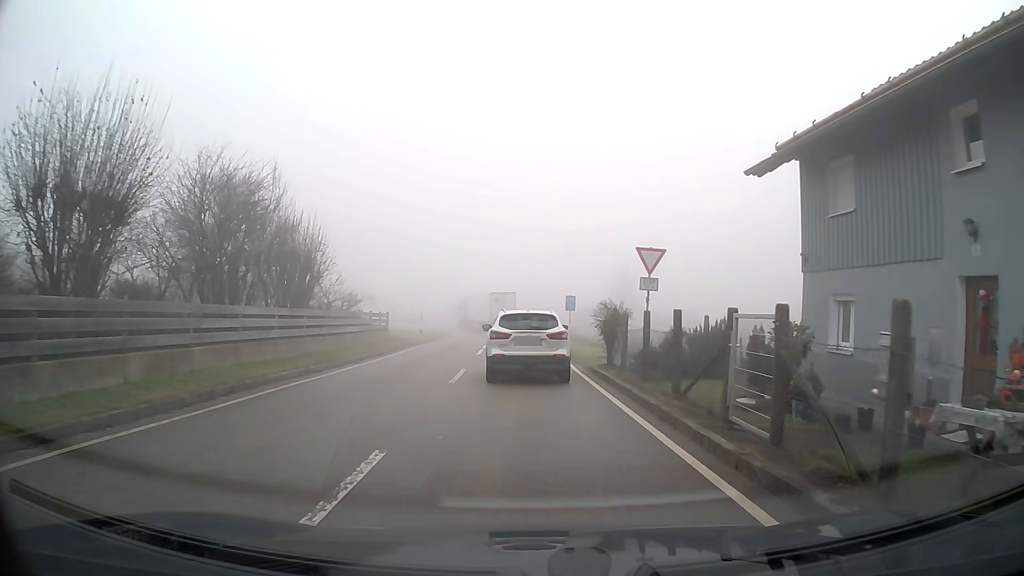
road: tertiary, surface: asphalt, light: Day
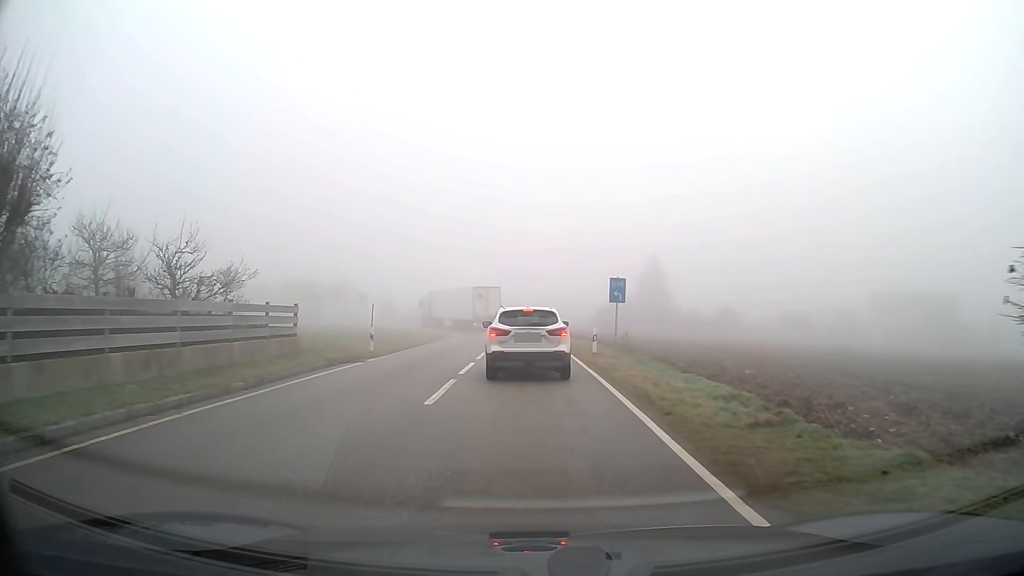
(-0.1, +15.9) m; -1°
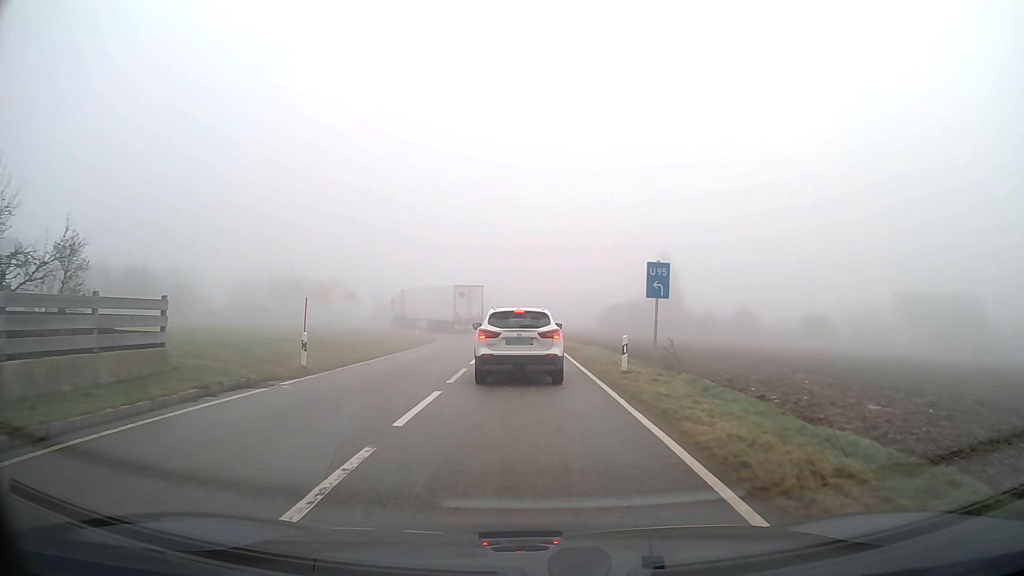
(0.0, +7.6) m; 0°
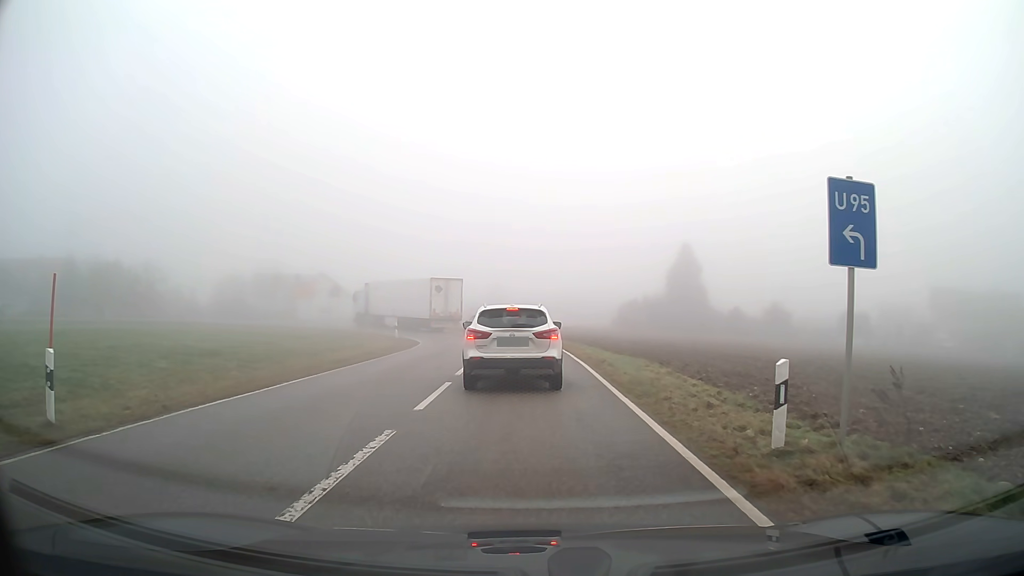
(-0.1, +10.2) m; -1°
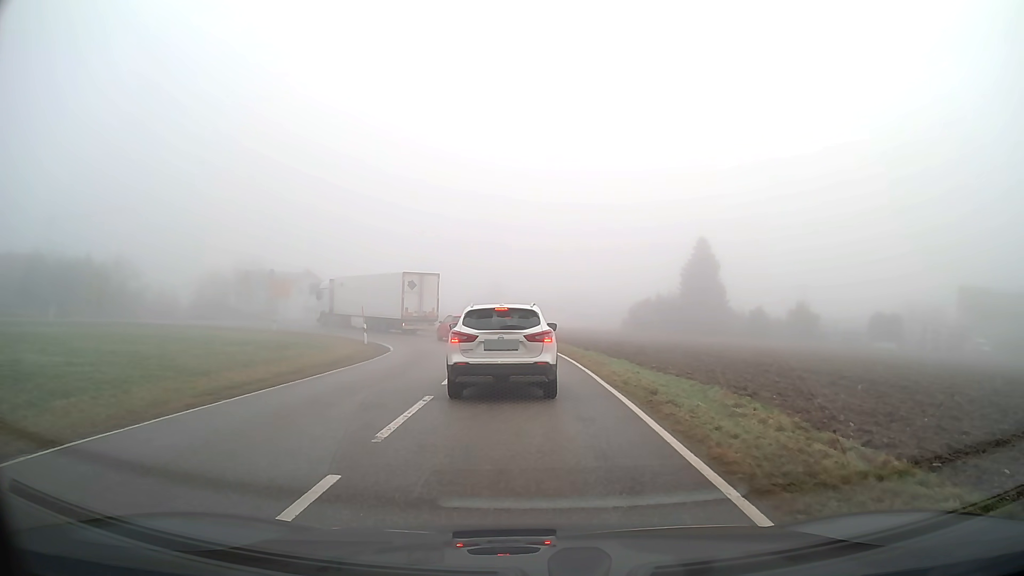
(0.0, +8.1) m; 0°
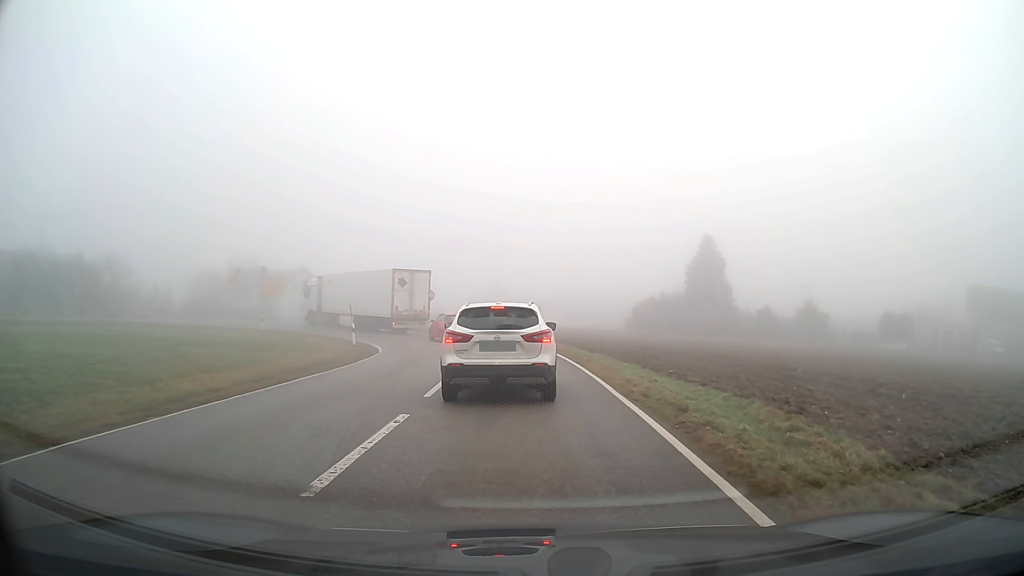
(0.0, +2.3) m; 0°
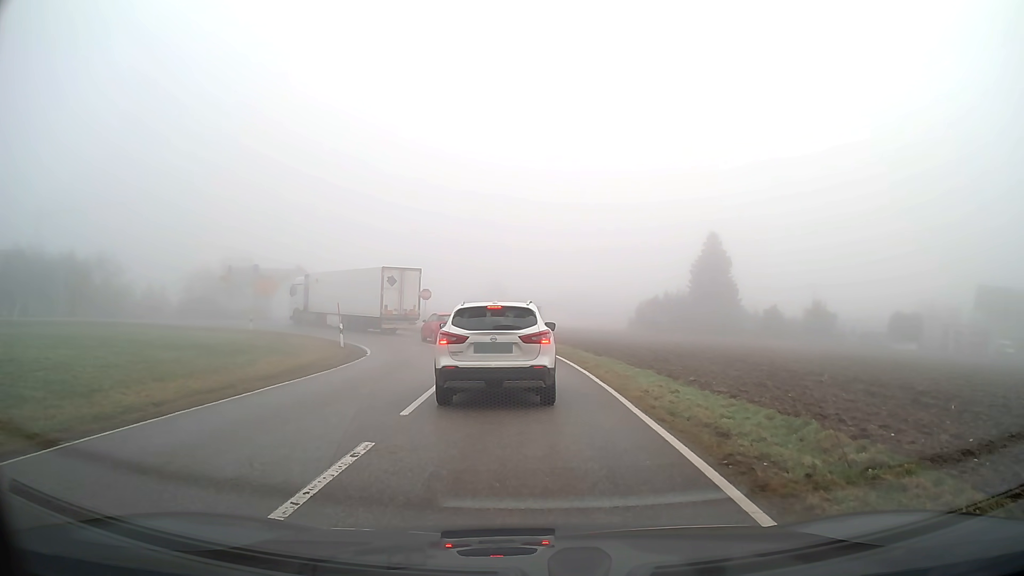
(0.0, +2.1) m; 0°
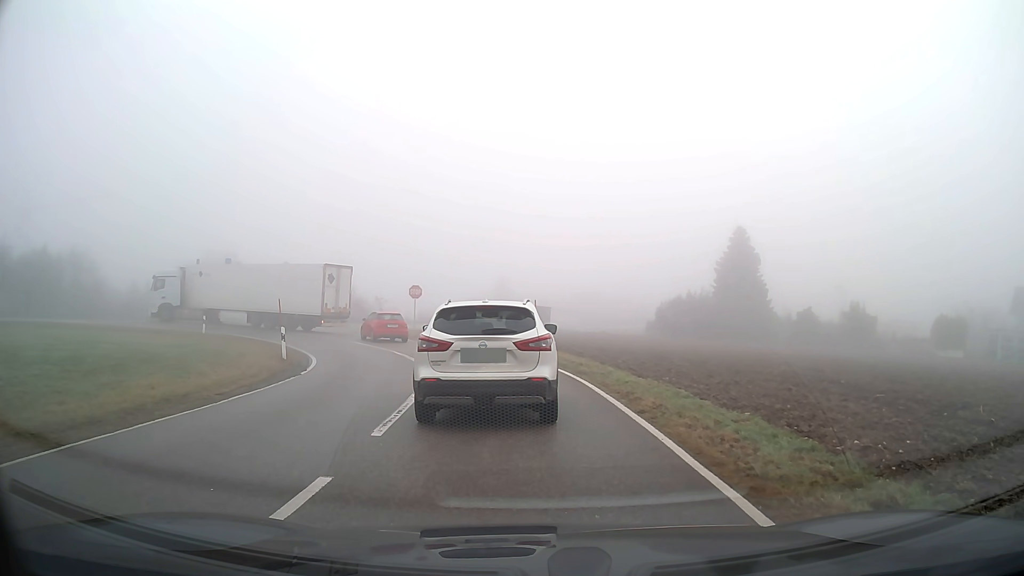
(-0.1, +7.7) m; -1°
(0, +10) (-2, +20) (-5, +29) (-10, +38) (-12, +48) (-12, +58) (-6, +66) (0, +74) (+6, +82) (+12, +90) m
